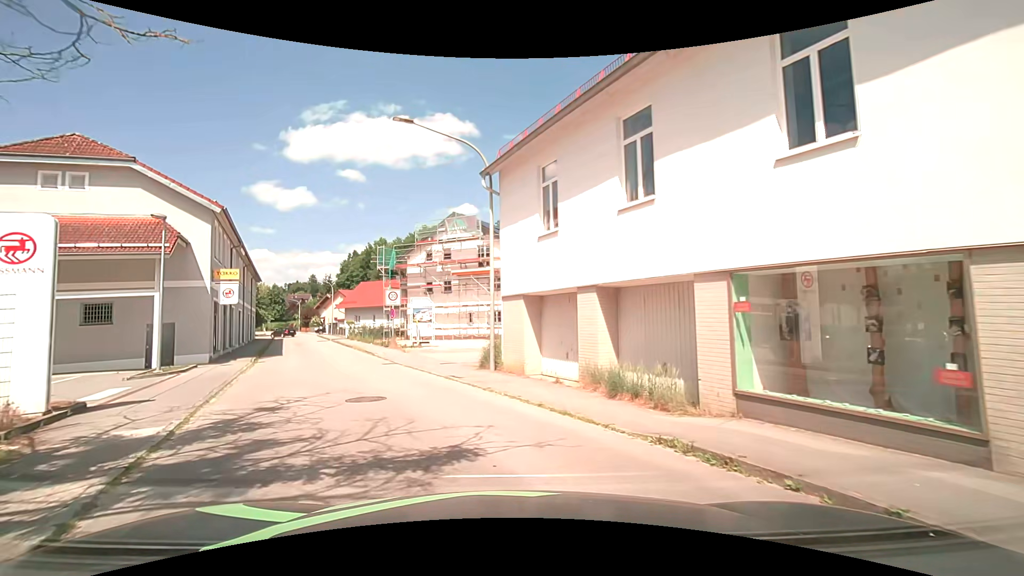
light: Day
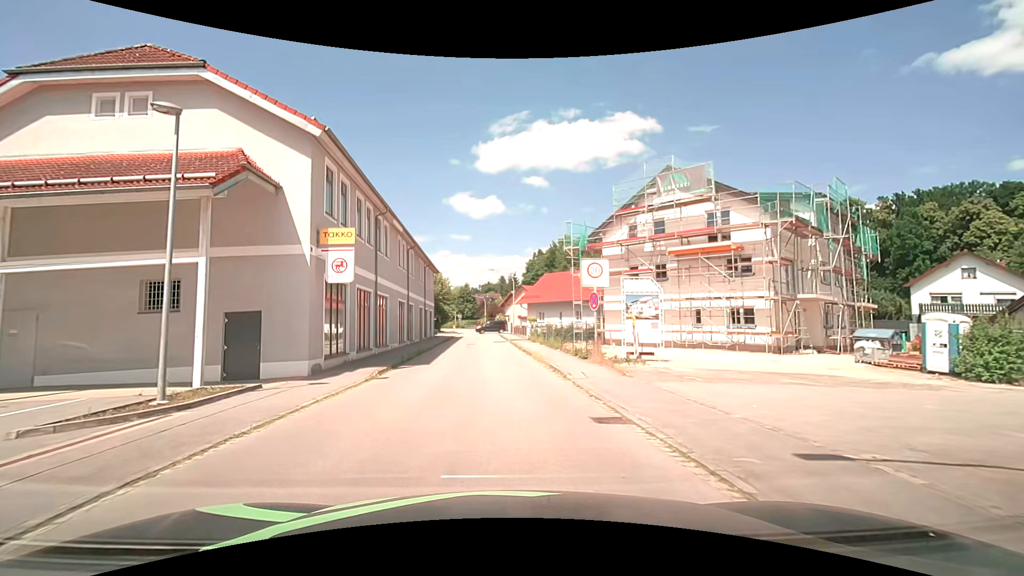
(-2.7, +13.2) m; -21°
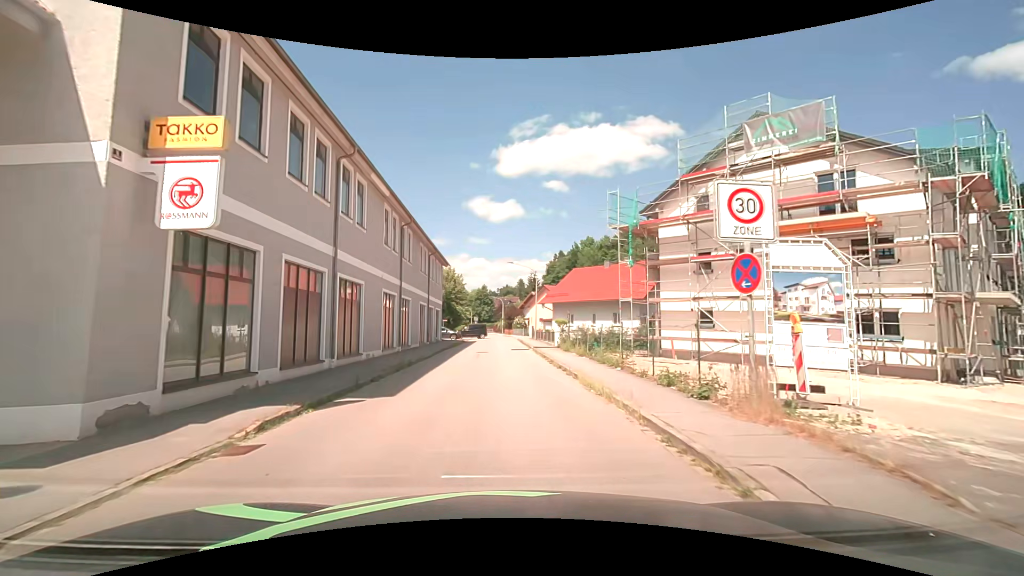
(-0.2, +9.2) m; -2°
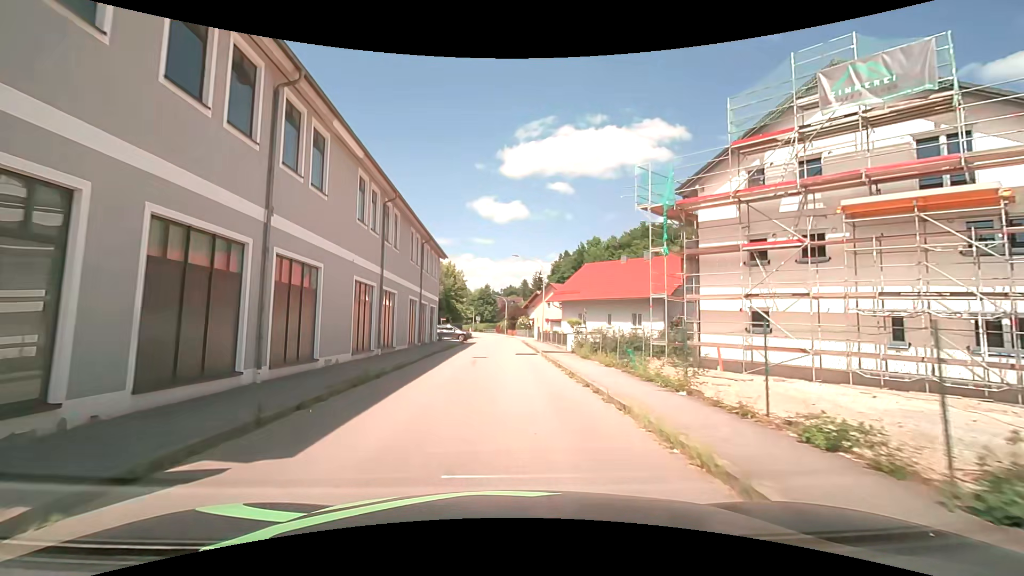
(0.0, +5.2) m; 0°
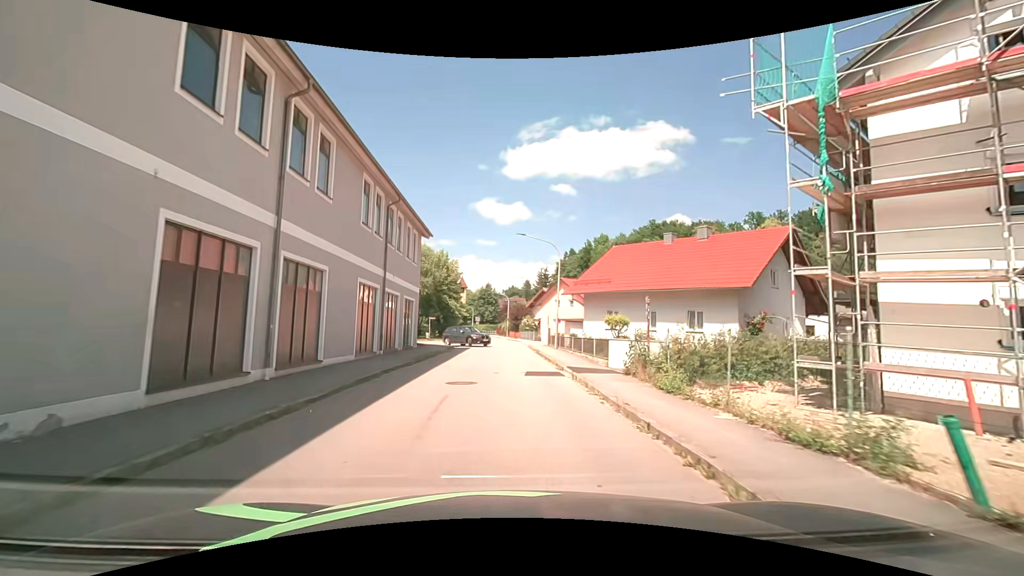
(-0.1, +10.7) m; 0°
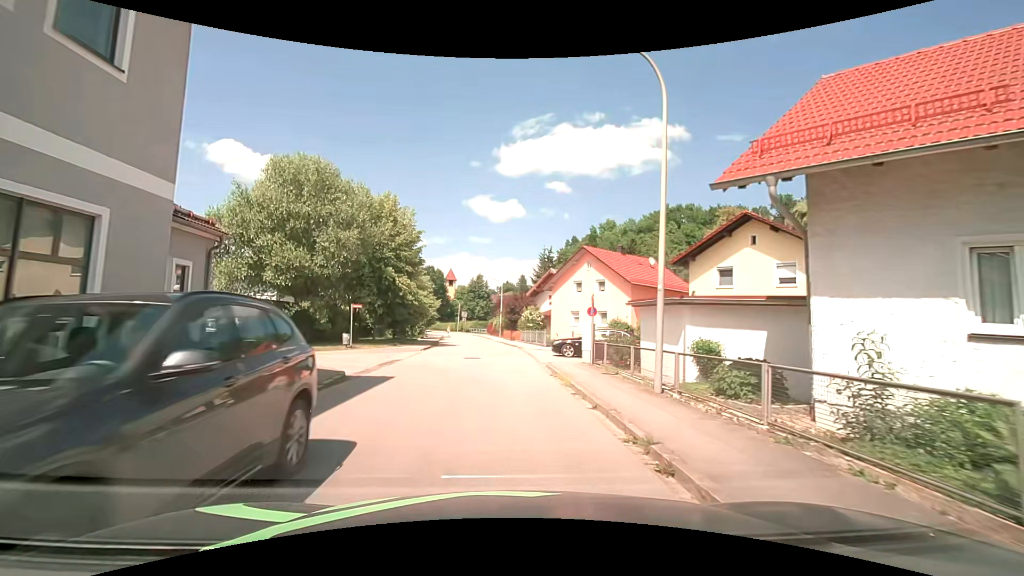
(0.0, +23.1) m; 0°
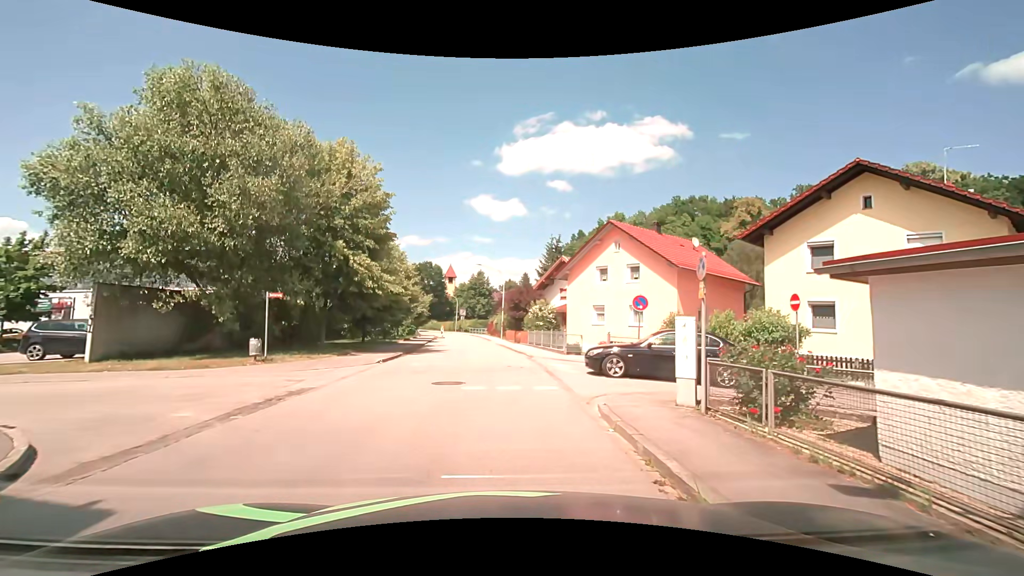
(+0.1, +9.3) m; -1°
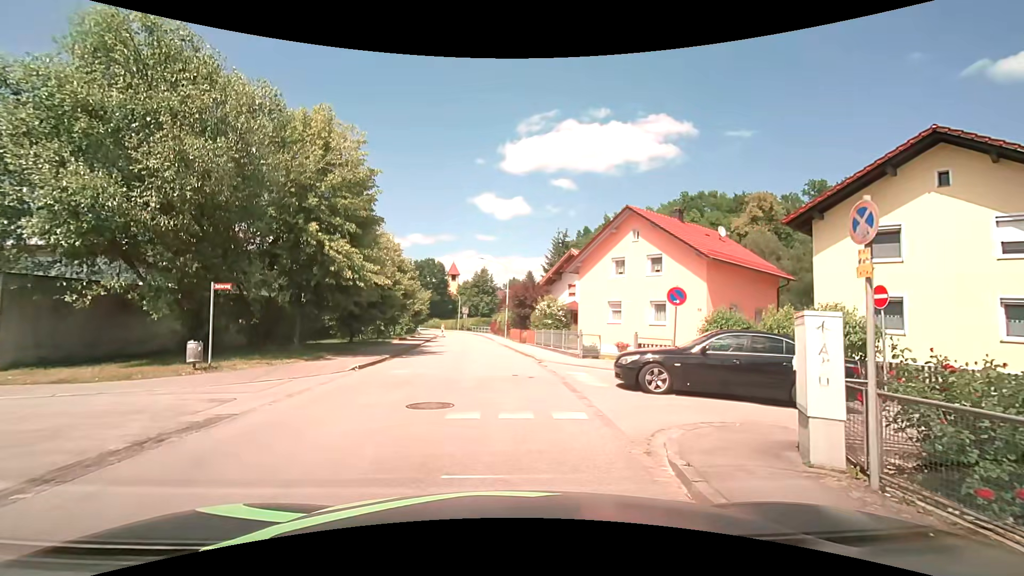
(+0.1, +3.2) m; +1°
